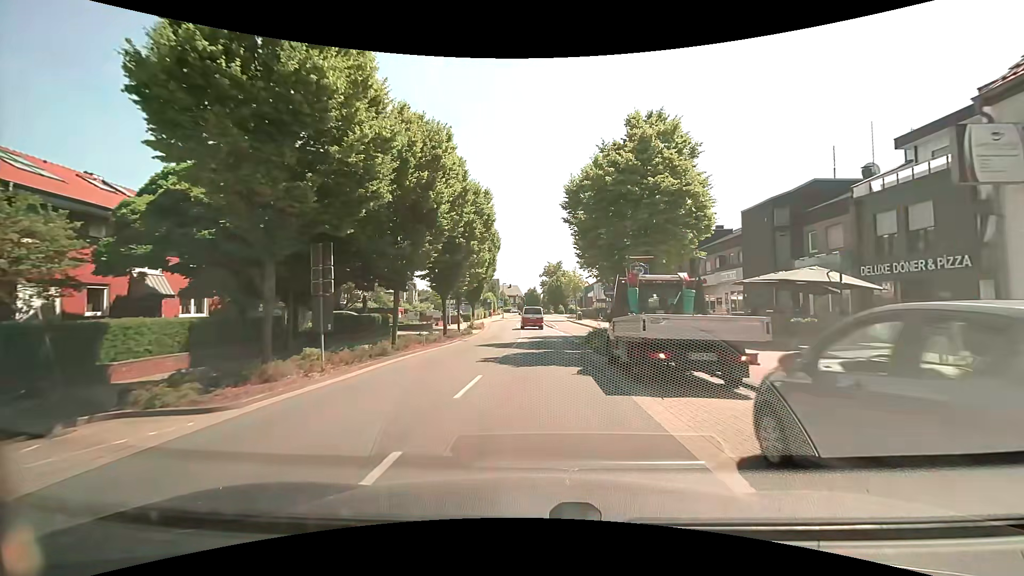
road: secondary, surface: asphalt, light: Day
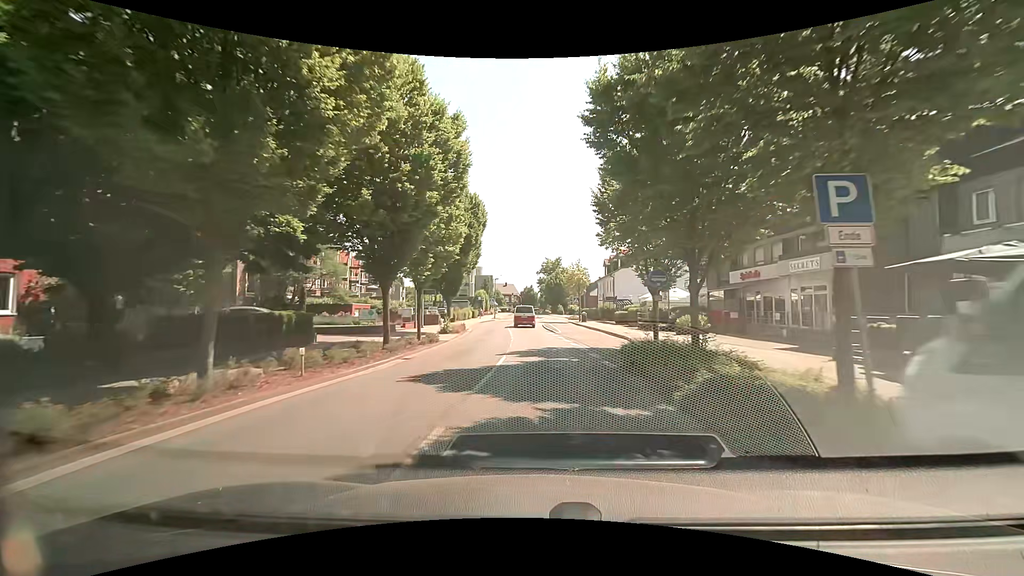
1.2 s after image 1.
(+0.1, +11.3) m; 0°
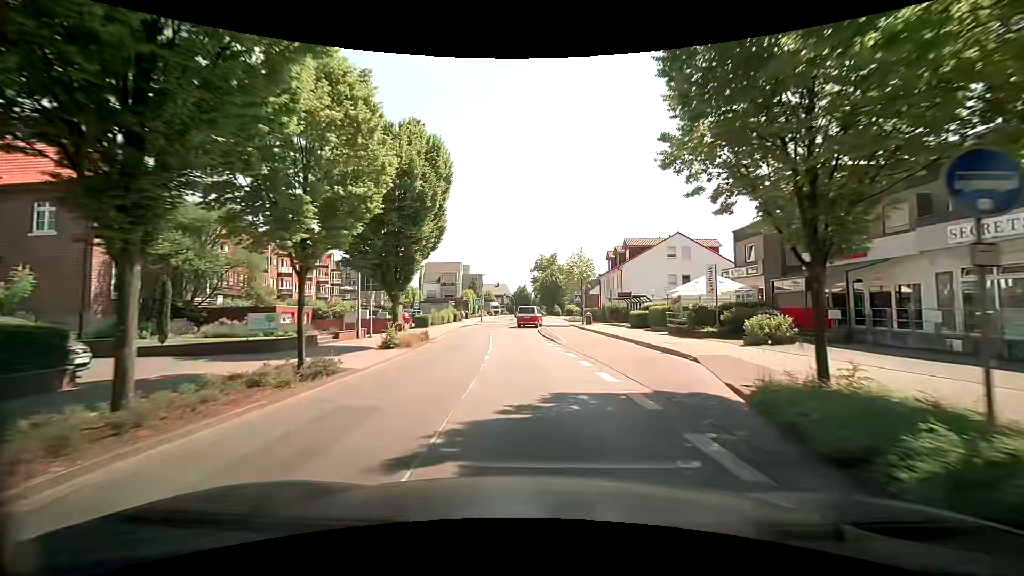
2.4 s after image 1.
(+0.3, +11.7) m; +1°
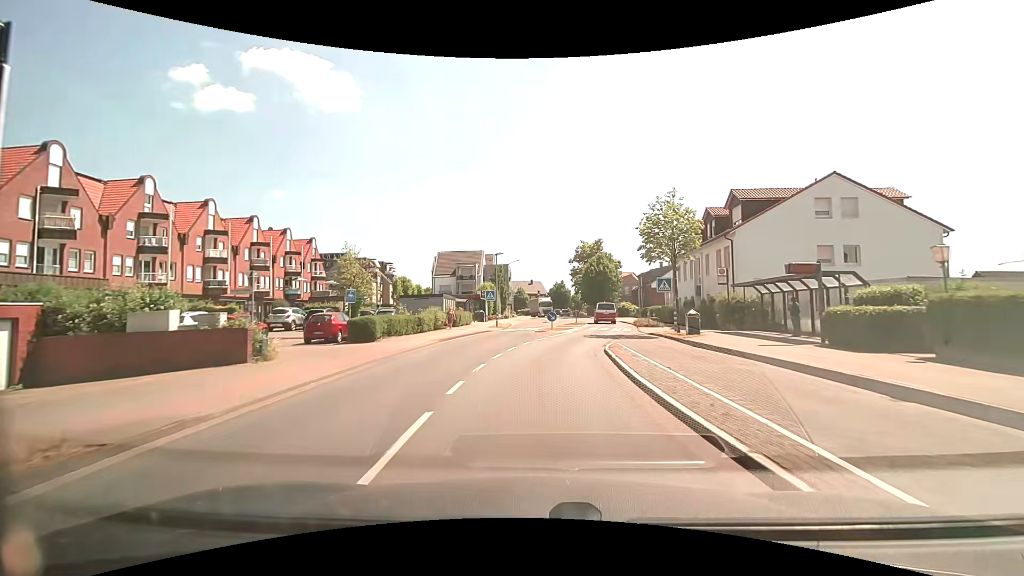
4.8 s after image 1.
(-0.5, +24.0) m; -4°
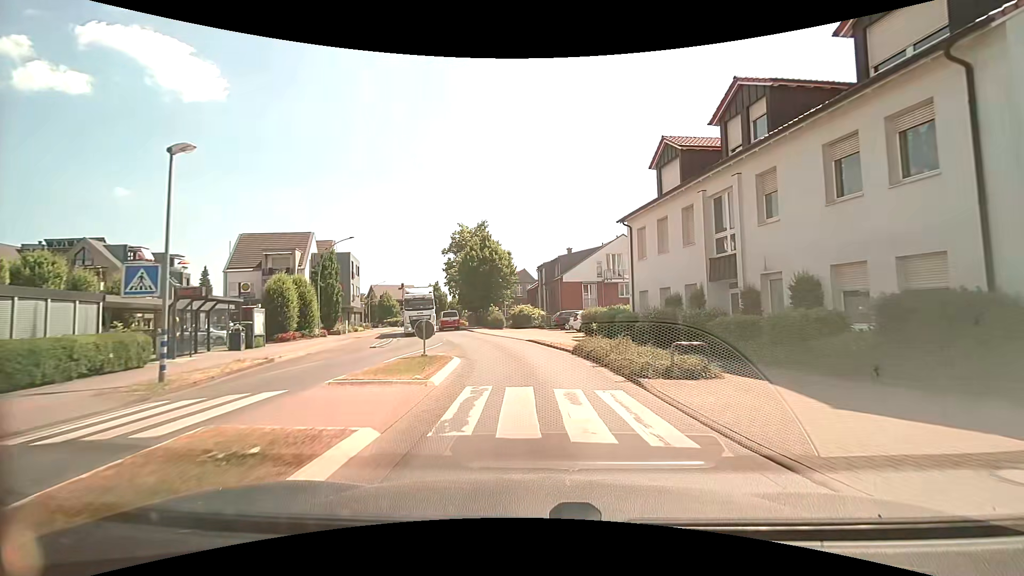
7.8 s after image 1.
(+2.9, +28.0) m; +14°
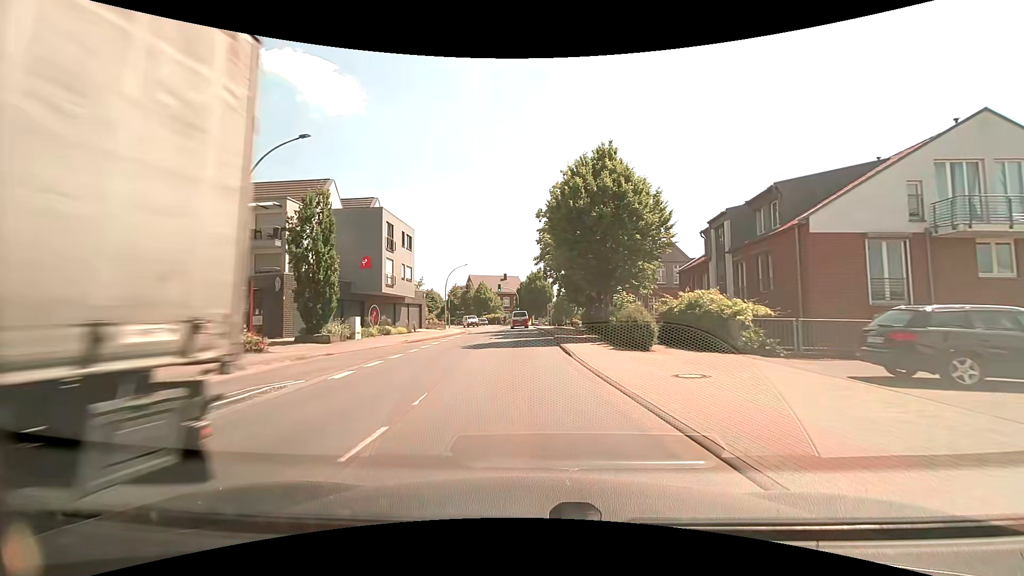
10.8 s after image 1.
(-2.5, +26.9) m; -14°
